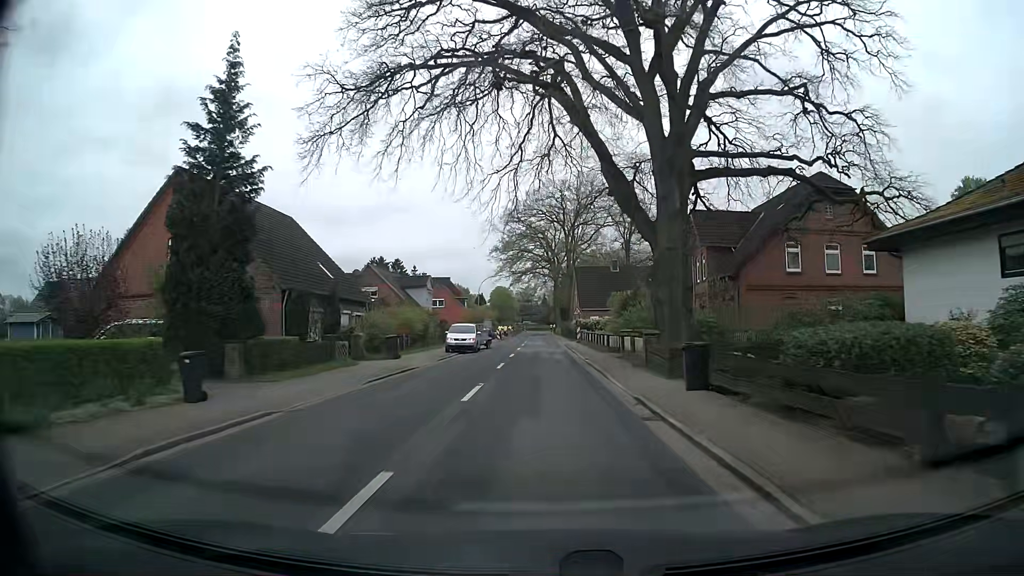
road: secondary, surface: asphalt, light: Day
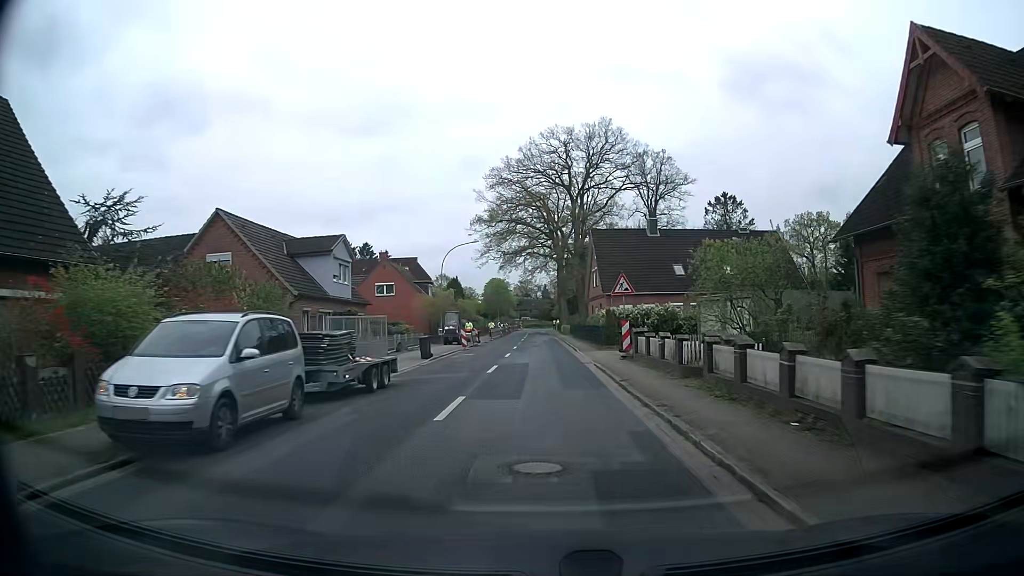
(-0.1, +30.5) m; 0°
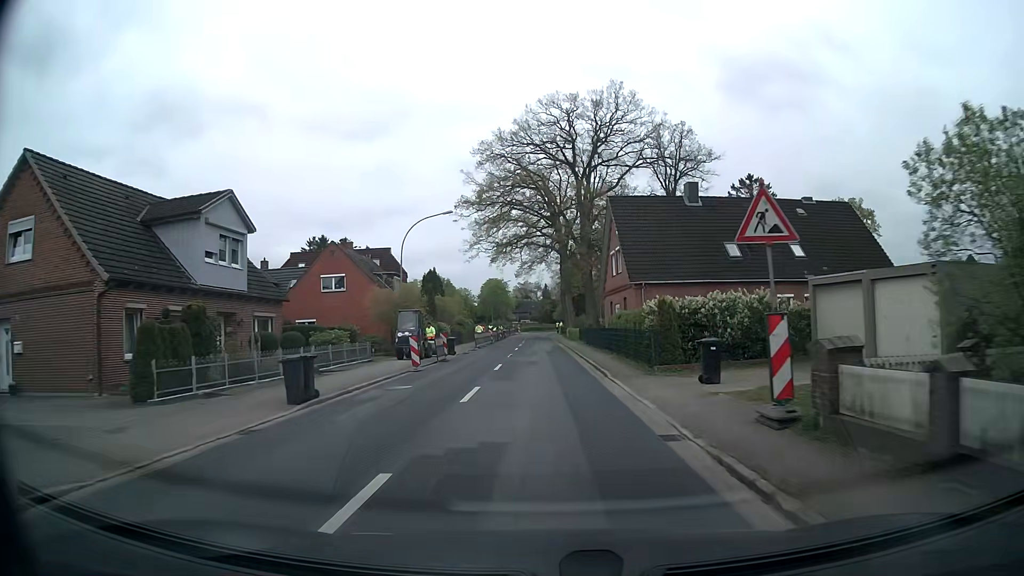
(0.0, +15.2) m; 0°
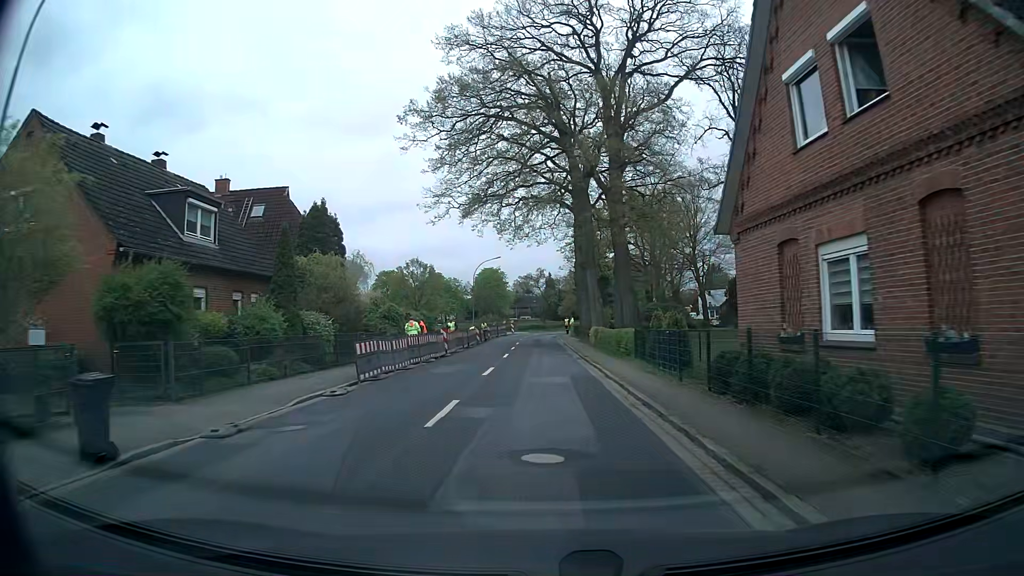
(+0.1, +30.5) m; 0°
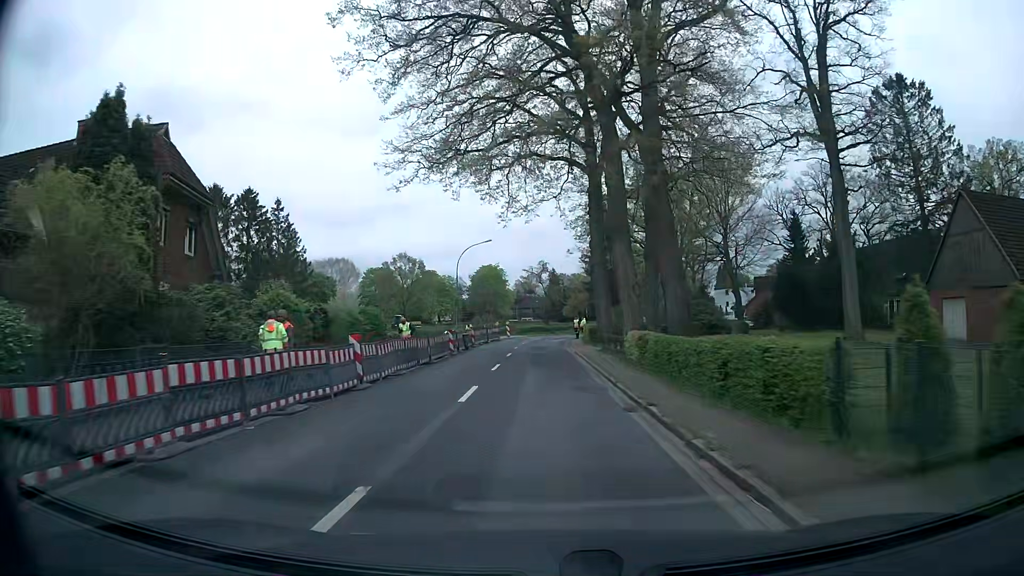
(0.0, +15.2) m; 0°
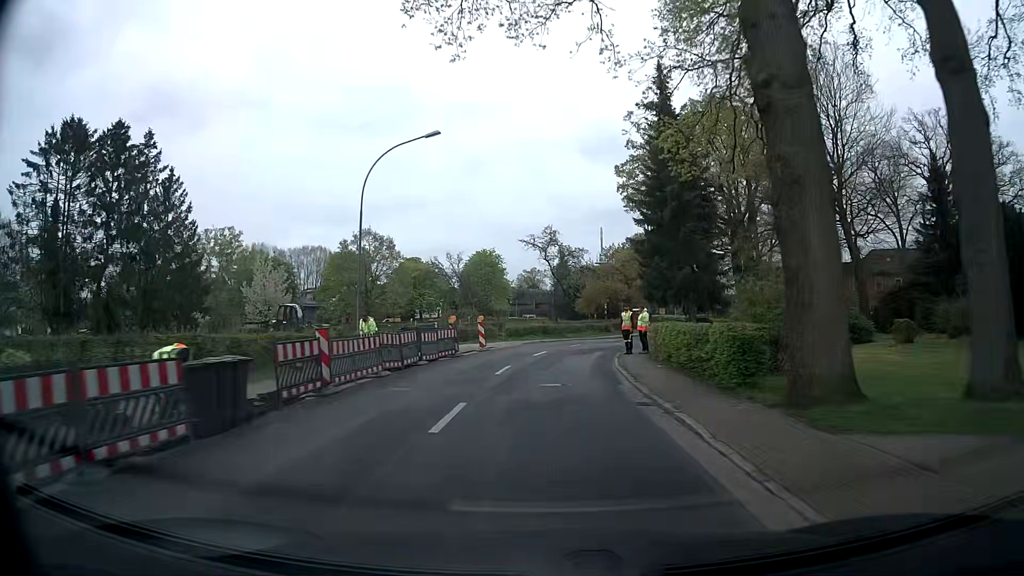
(-0.4, +30.4) m; -1°
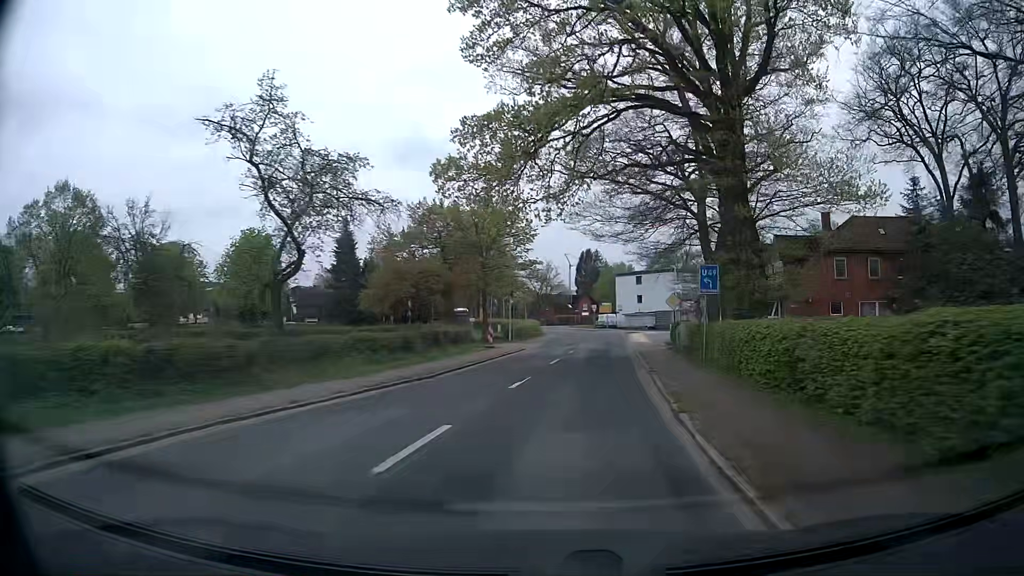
(+3.2, +37.7) m; +16°
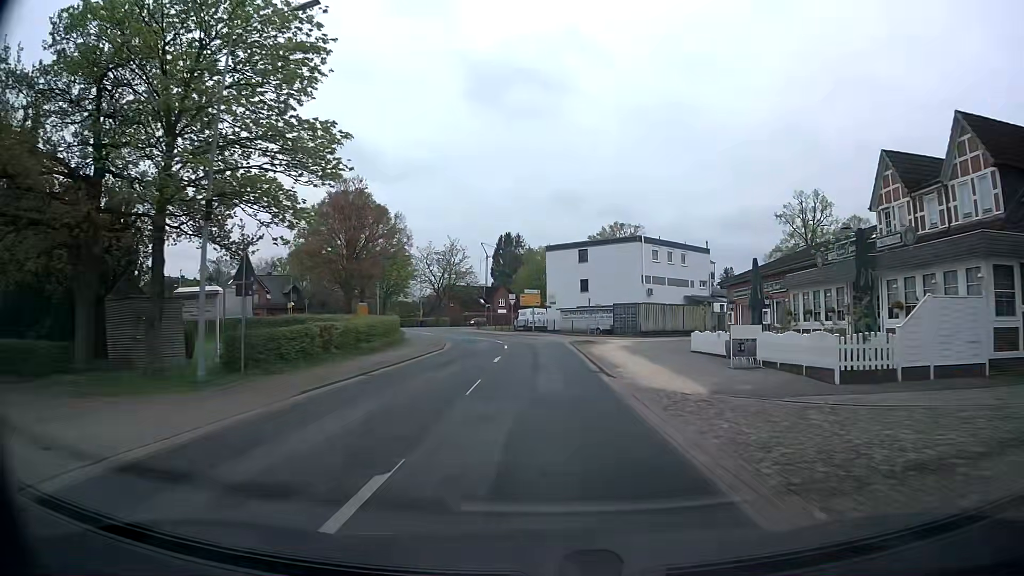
(+3.2, +38.0) m; +7°
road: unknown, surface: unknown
